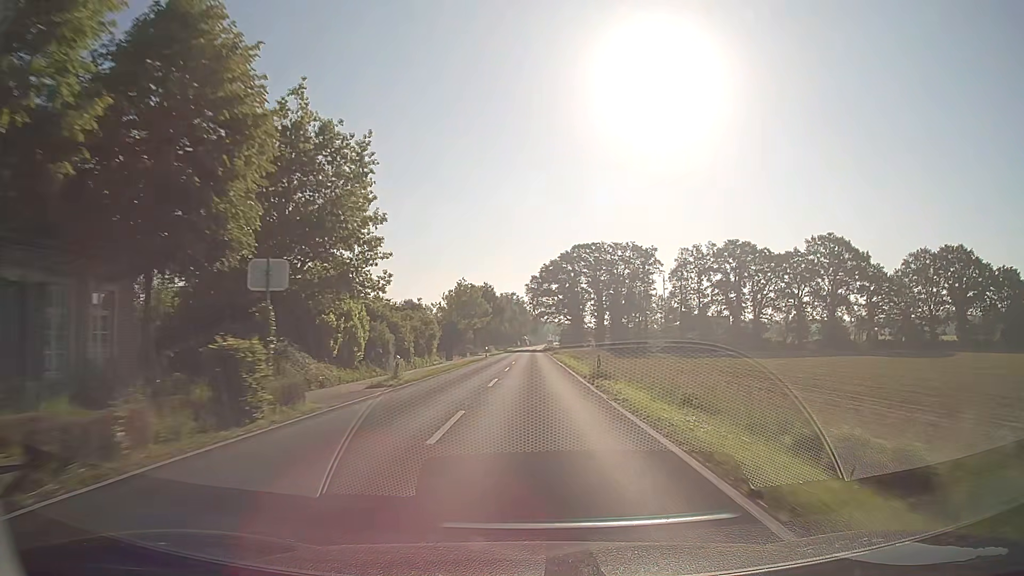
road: secondary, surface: asphalt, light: Day
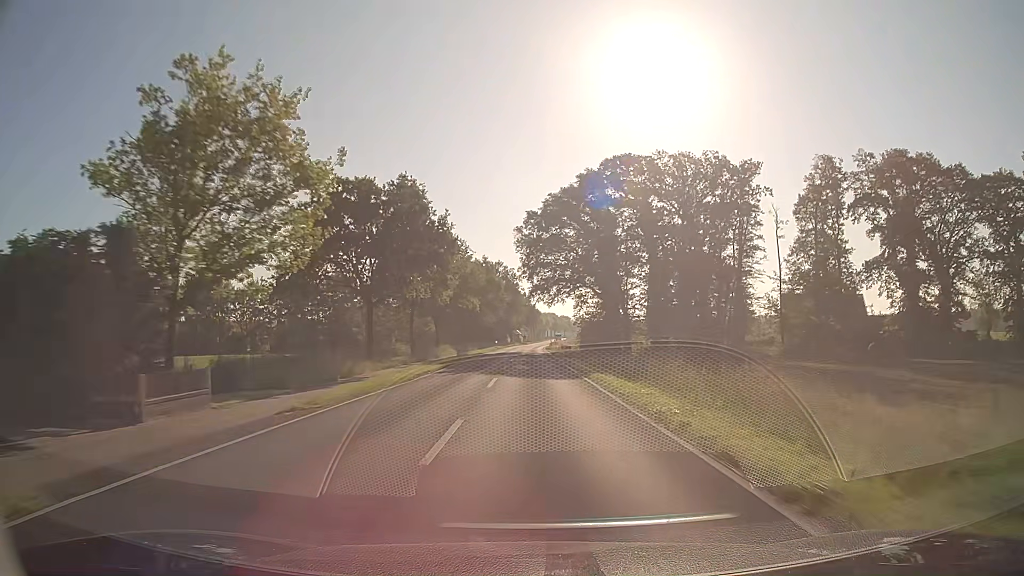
(+0.2, +73.7) m; 0°
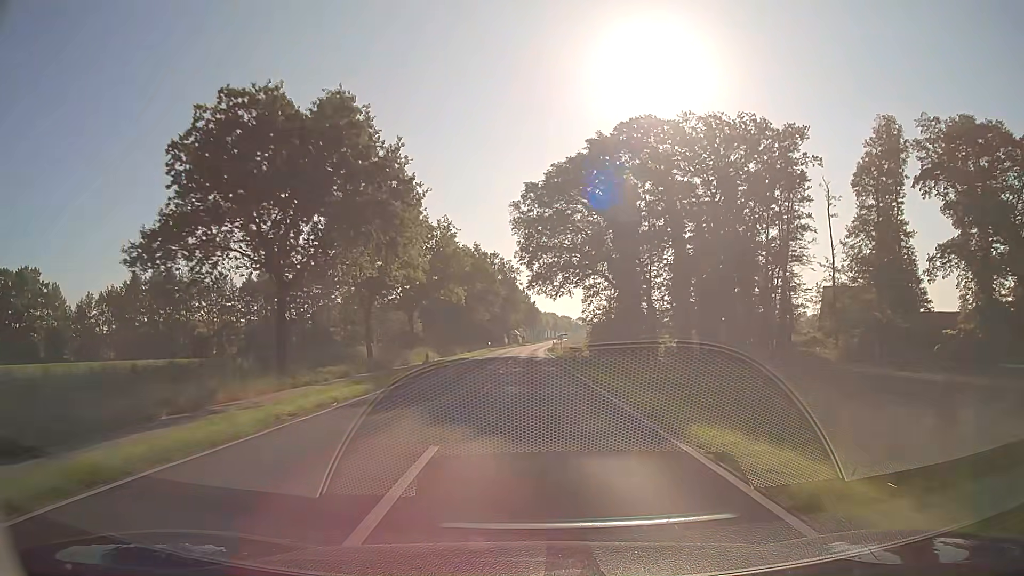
(0.0, +15.2) m; 0°
(0, +10) (0, +20) (0, +30) (0, +40) (0, +50) (0, +60) (0, +70) (+1, +80) (+1, +90) (+1, +100) m
